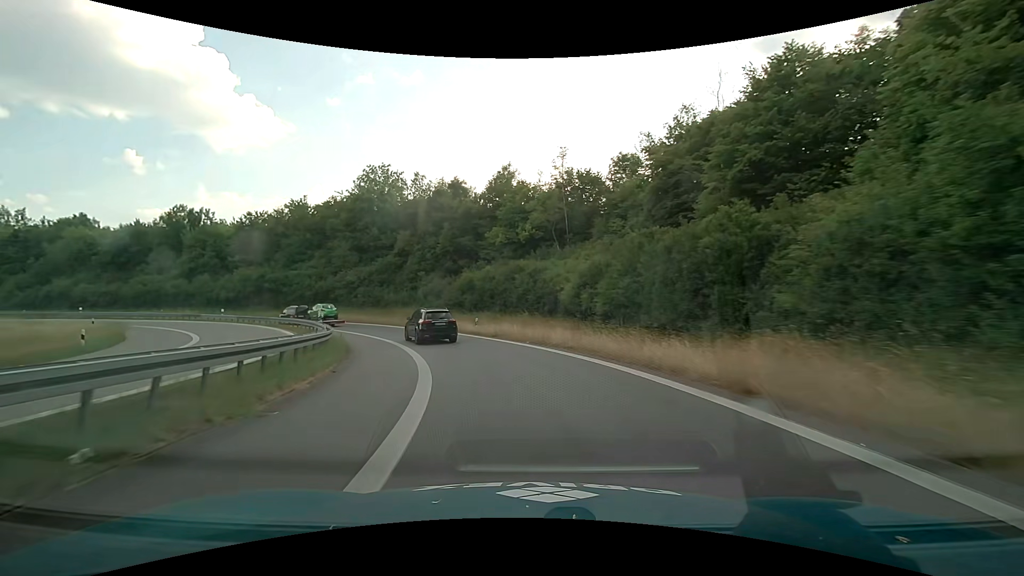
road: motorway_link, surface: asphalt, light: Day
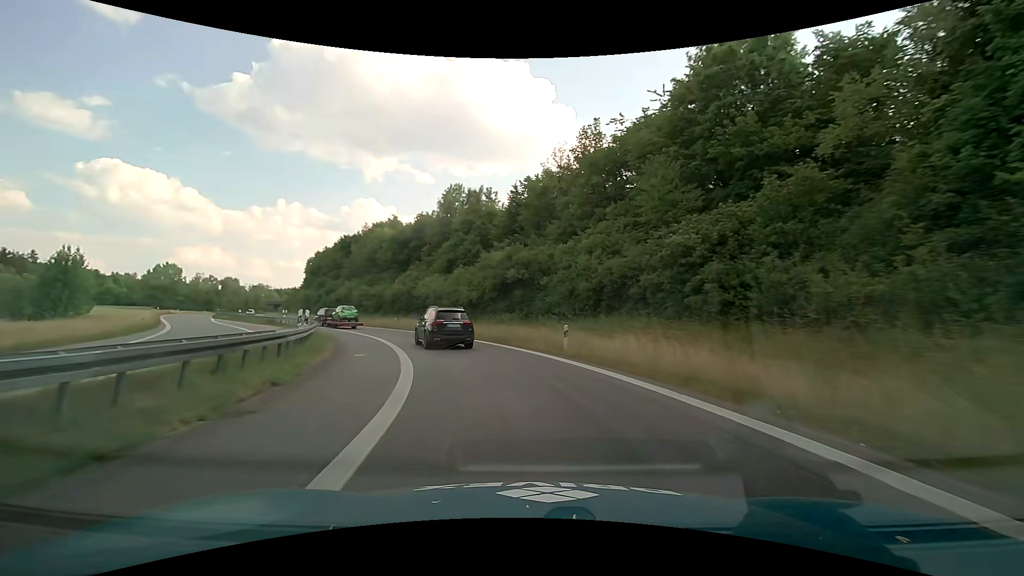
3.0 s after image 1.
(-13.4, +40.4) m; -37°
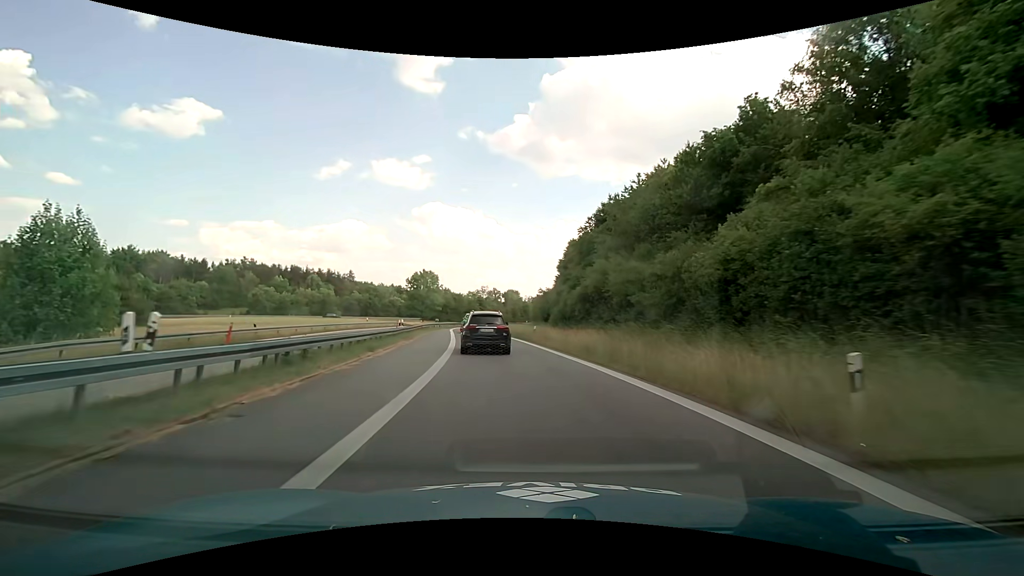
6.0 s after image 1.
(-12.2, +40.0) m; -31°
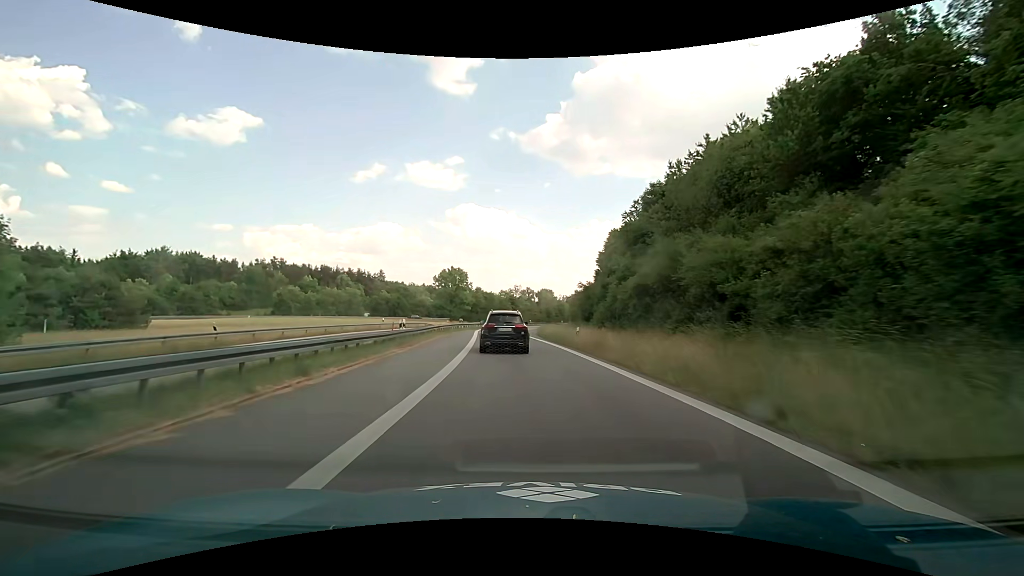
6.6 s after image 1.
(-0.3, +8.6) m; -4°
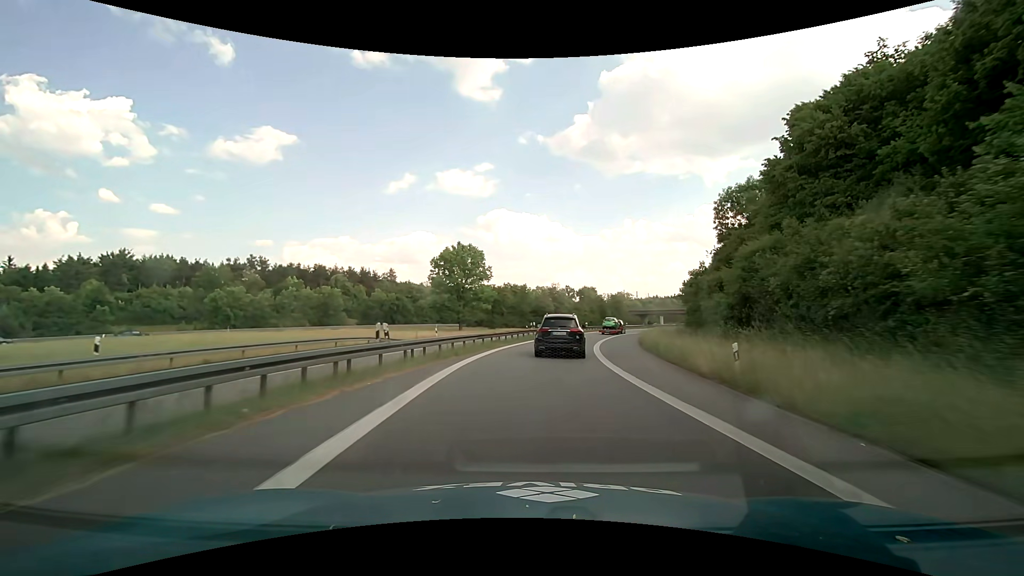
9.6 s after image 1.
(-2.8, +44.6) m; -4°
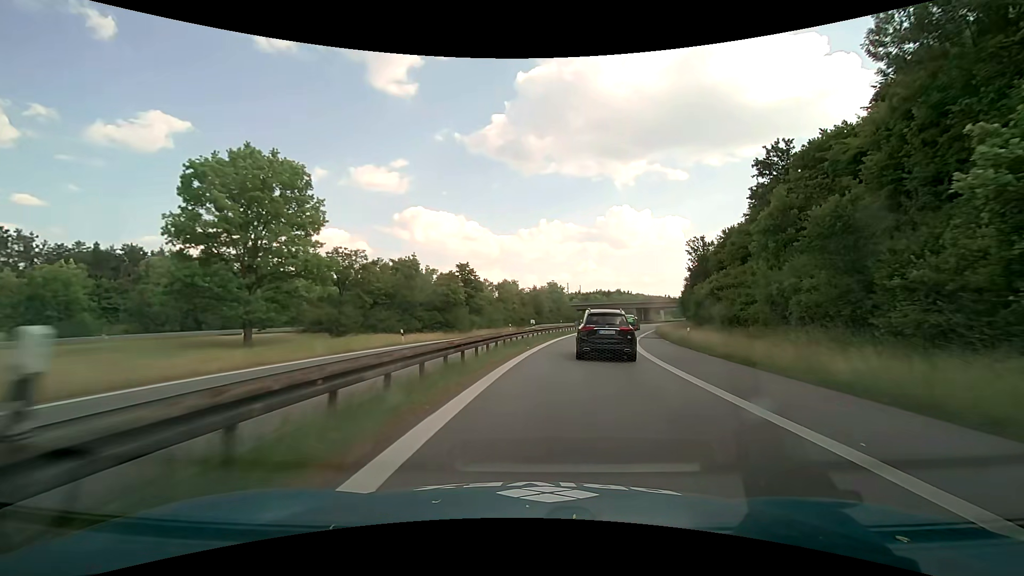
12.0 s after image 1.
(+2.4, +41.2) m; +9°
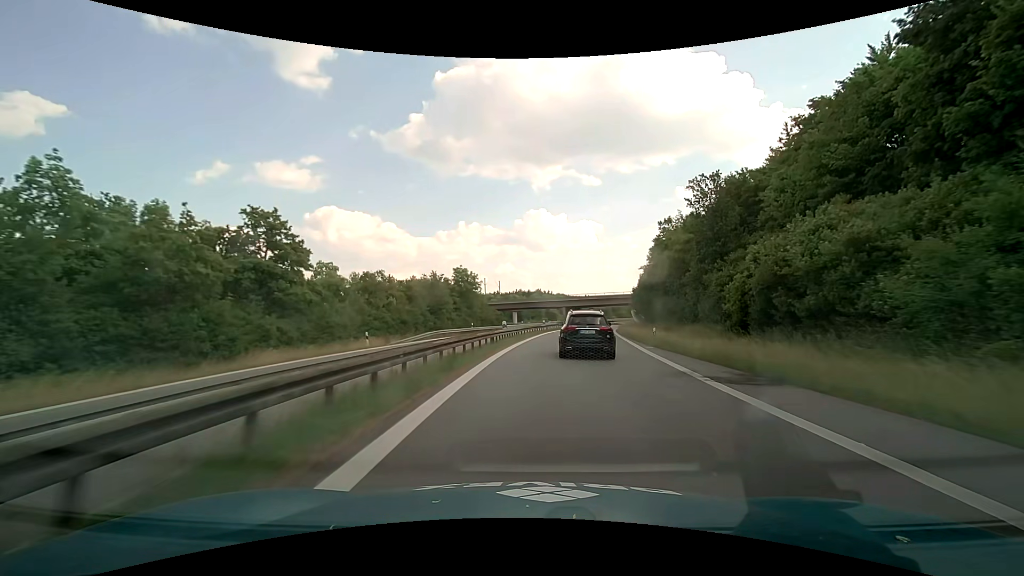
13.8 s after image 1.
(+2.8, +30.6) m; +9°
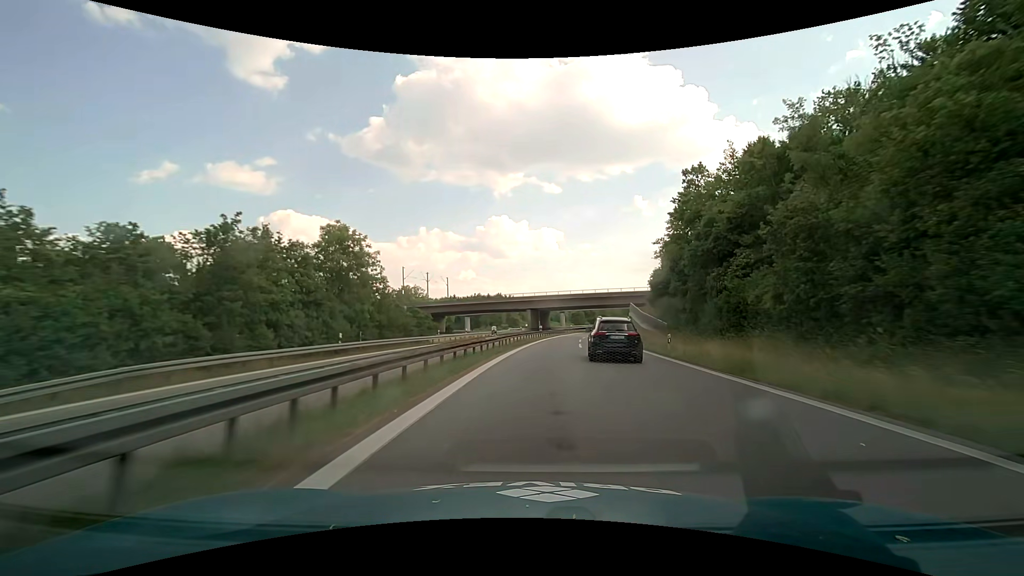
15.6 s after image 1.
(+1.5, +34.0) m; +4°
(0, +10) (0, +20) (+1, +30) (+2, +40) (+3, +50) (+4, +60) (+6, +70) (+8, +79) (+10, +89) (+12, +99) m
